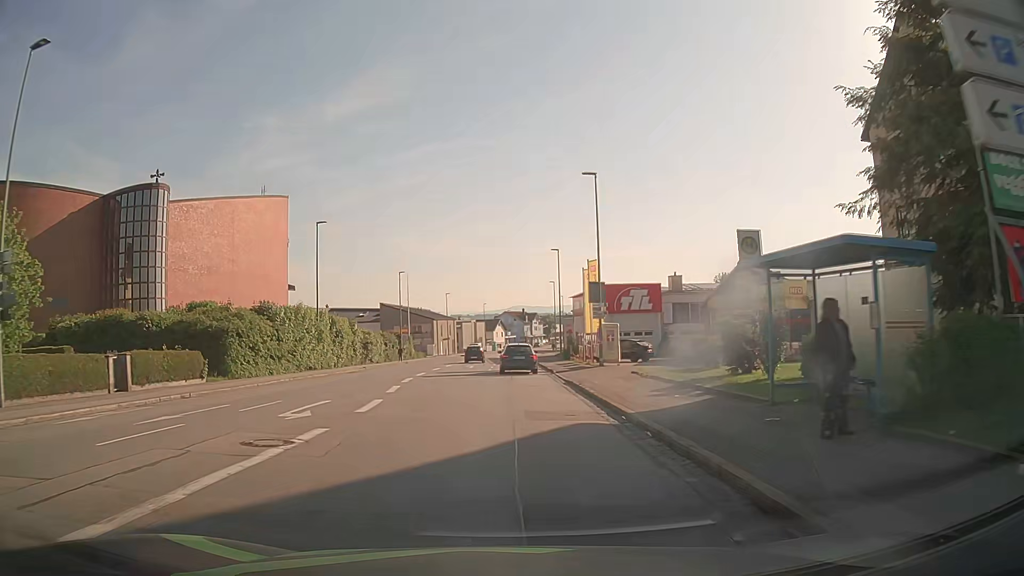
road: tertiary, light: Day
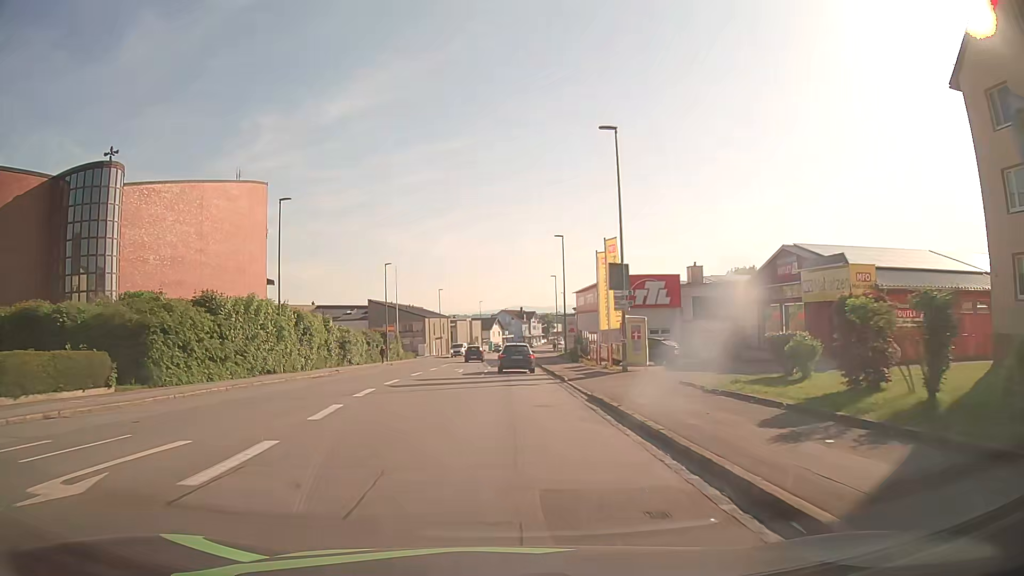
(0.0, +7.8) m; 0°
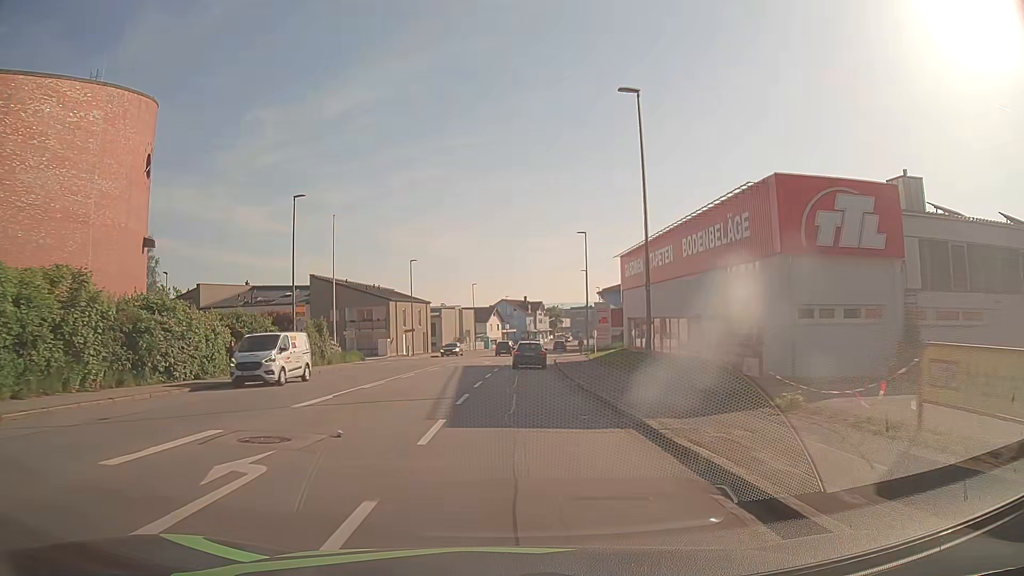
(+0.3, +32.3) m; 0°
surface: asphalt
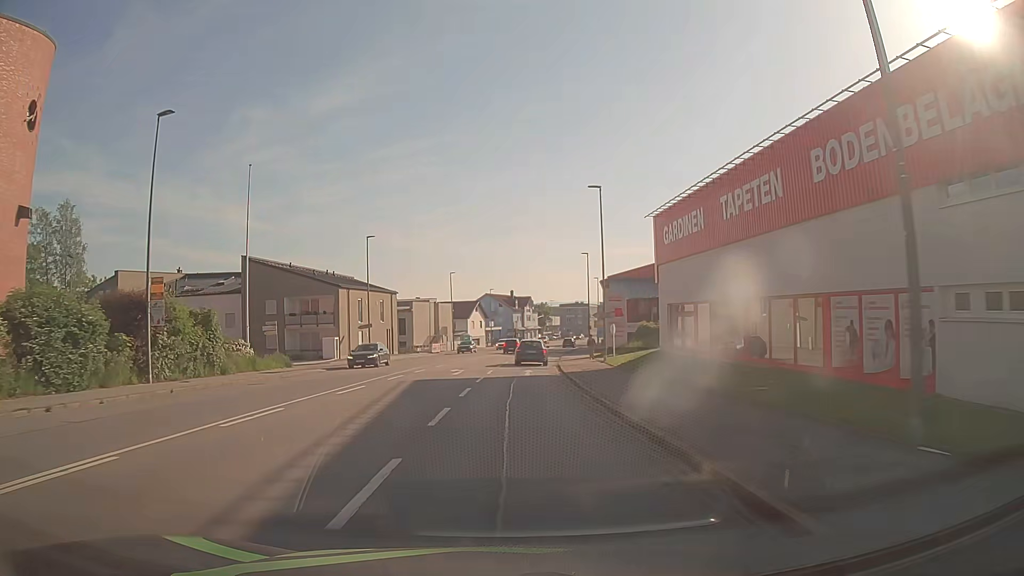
(+0.2, +16.2) m; +2°
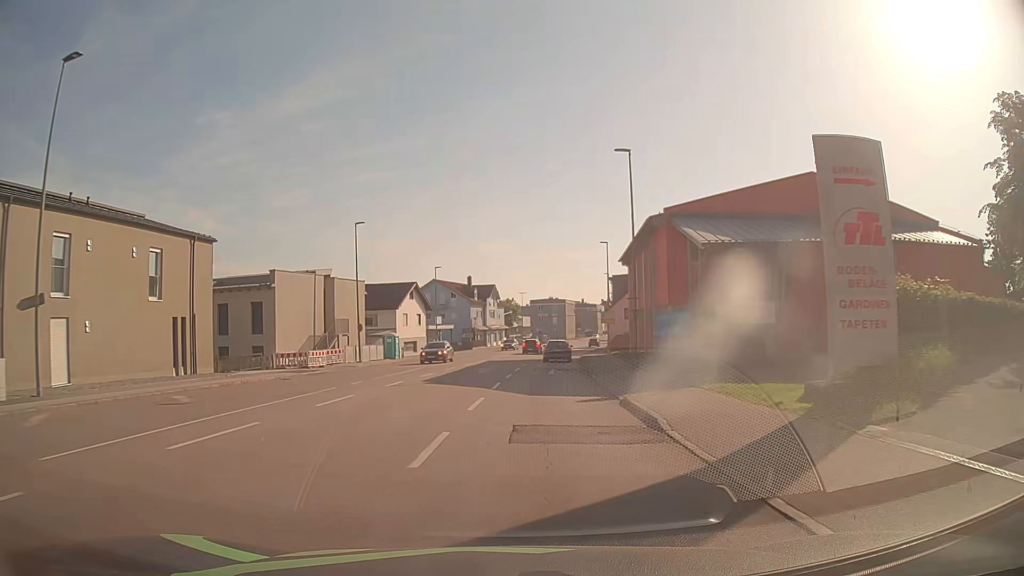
(0.0, +39.7) m; +3°
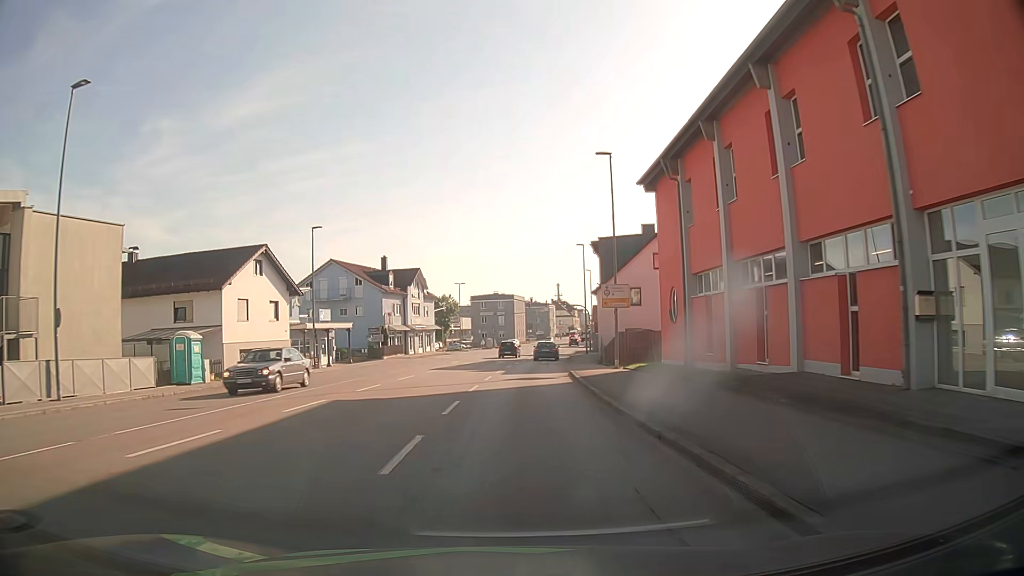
(+1.4, +30.6) m; +4°
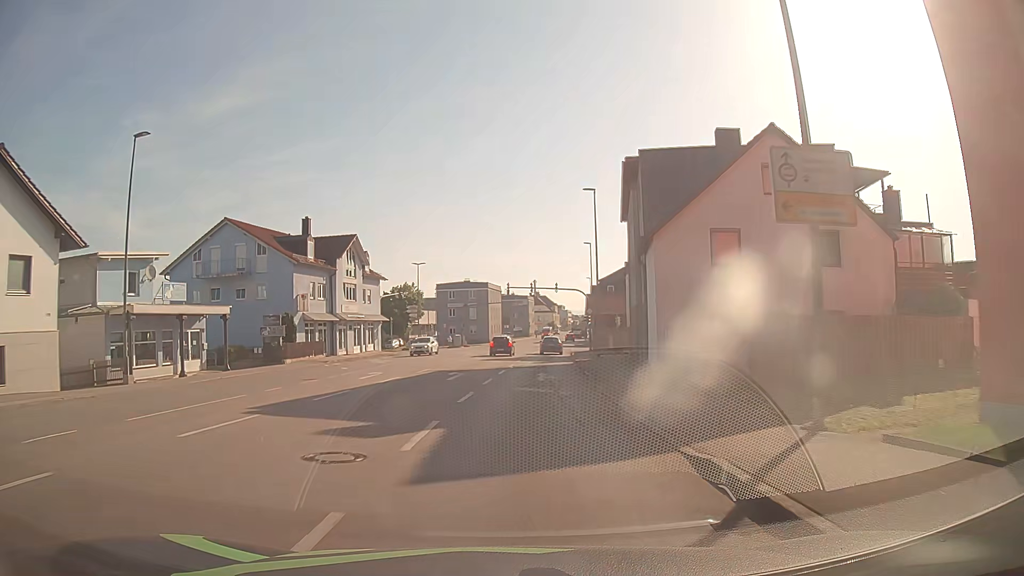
(+0.7, +22.7) m; +3°
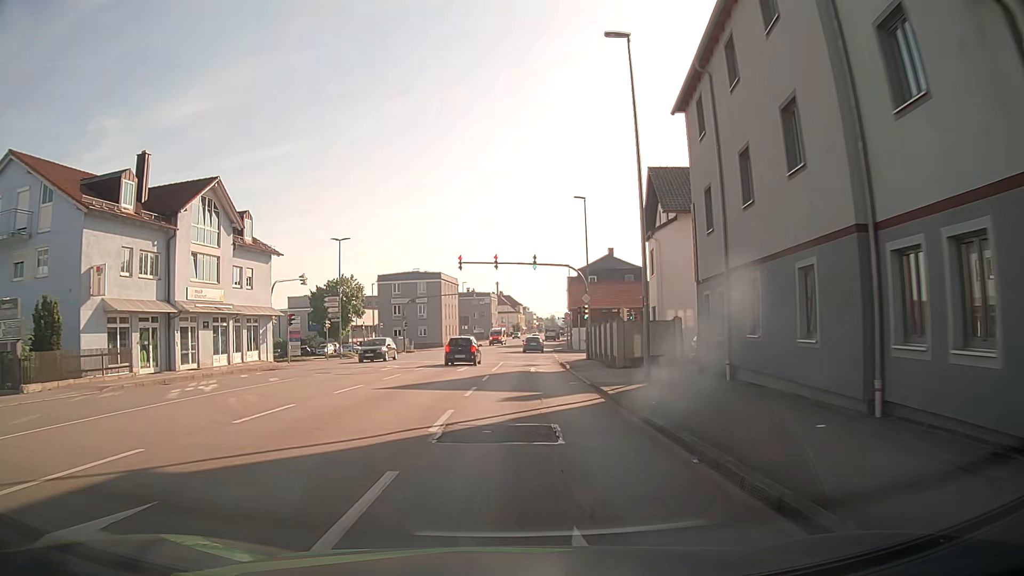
(+0.5, +22.3) m; +3°
(0, +10) (0, +20) (+1, +30) (+1, +40) (+2, +50) (+2, +60) (+2, +70) (+3, +80) (+4, +90) (+4, +100) m
